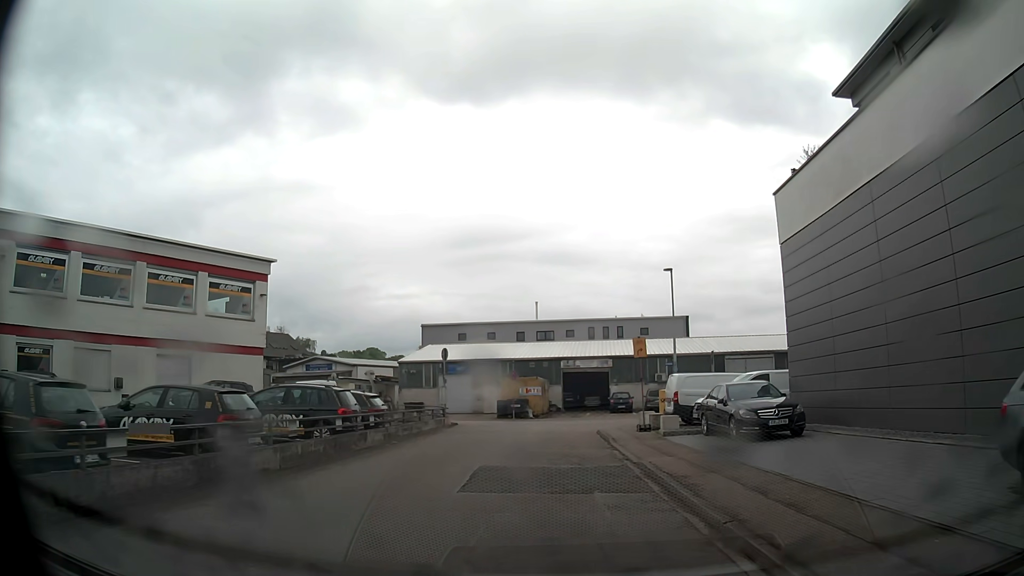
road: unclassified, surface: asphalt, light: Day
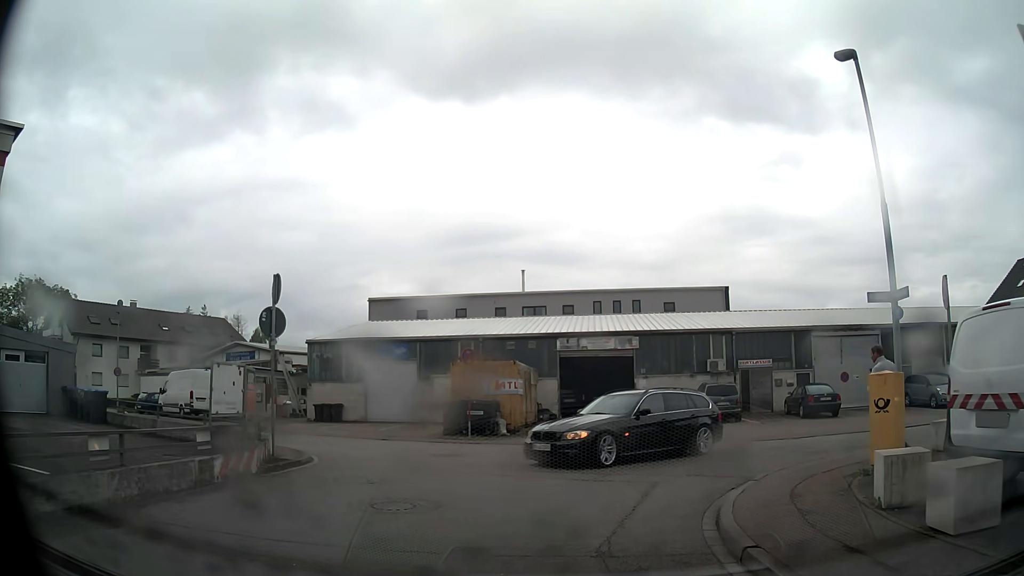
(+0.1, +18.9) m; +3°
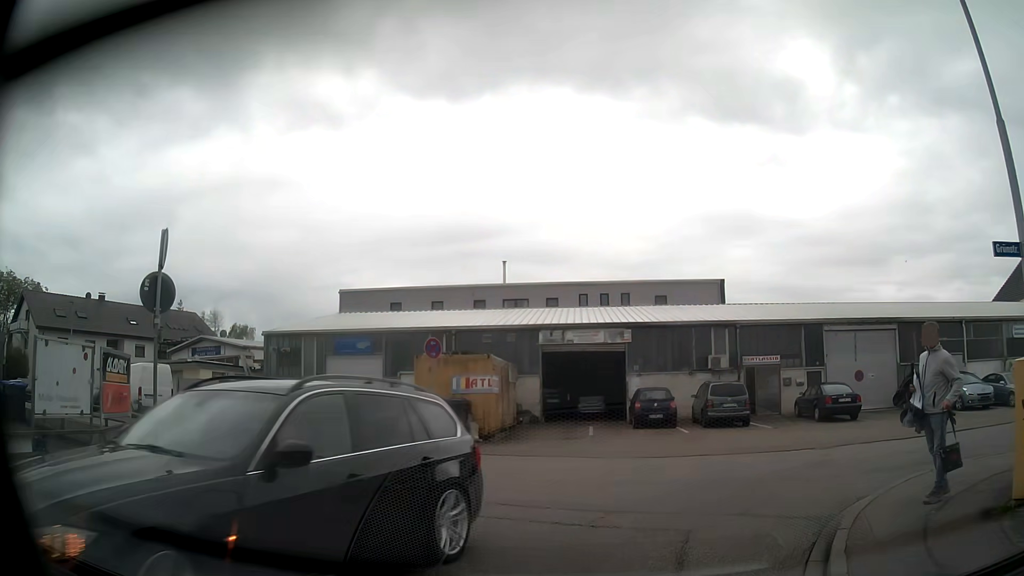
(0.0, +3.4) m; -1°
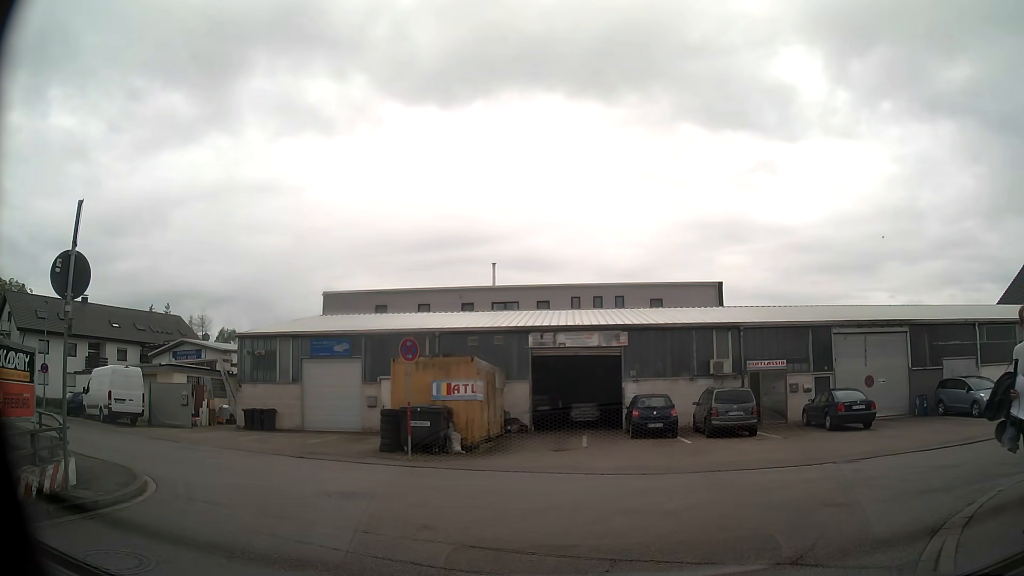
(0.0, +2.0) m; +2°
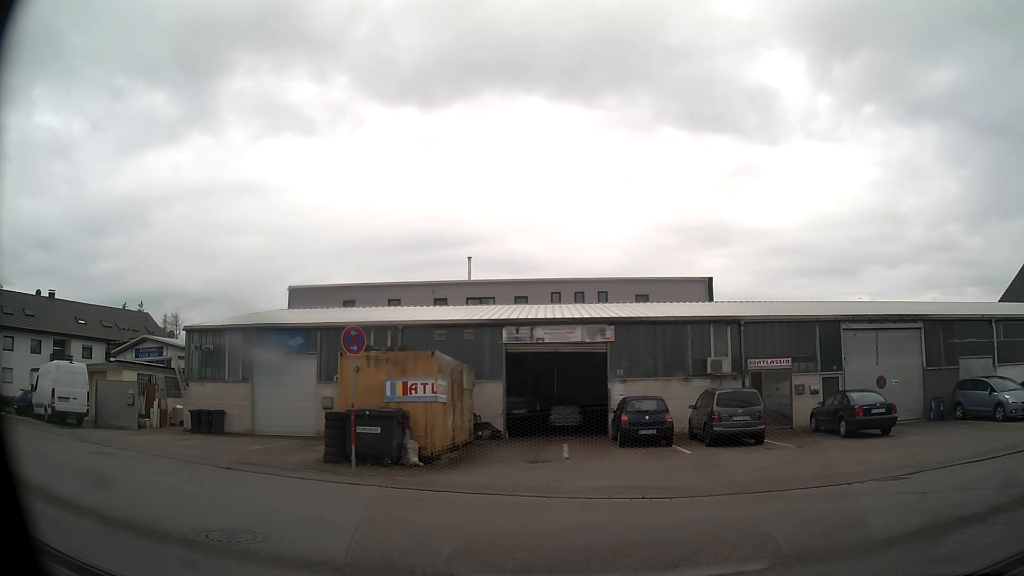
(0.0, +3.1) m; +1°
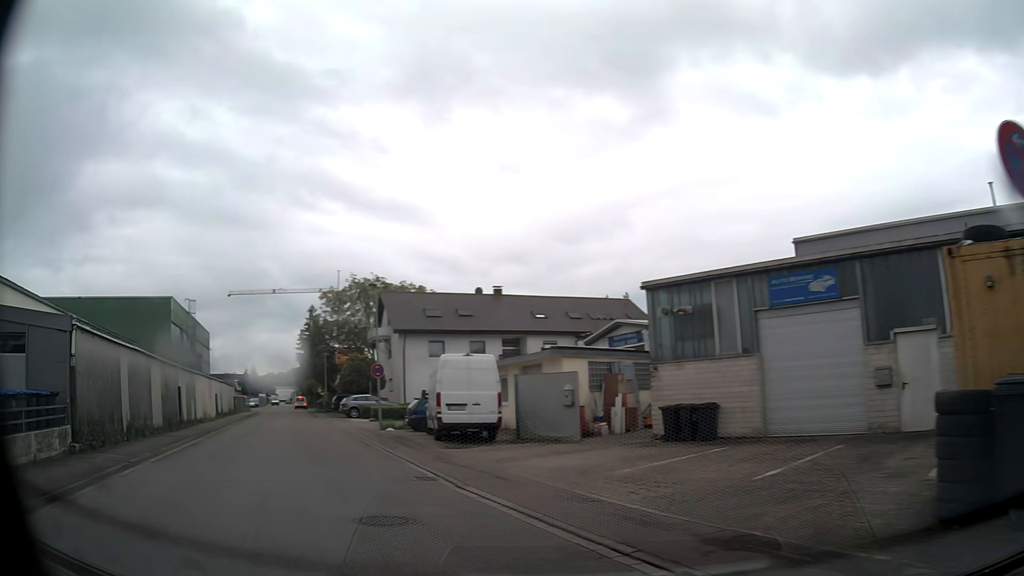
(-3.0, +9.5) m; -43°
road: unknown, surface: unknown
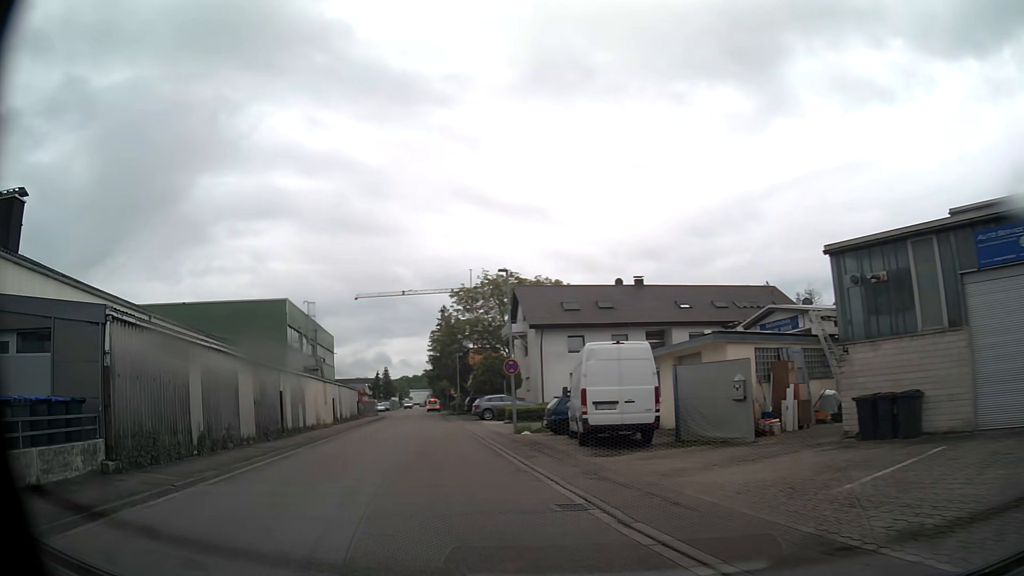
(-0.4, +3.5) m; -13°
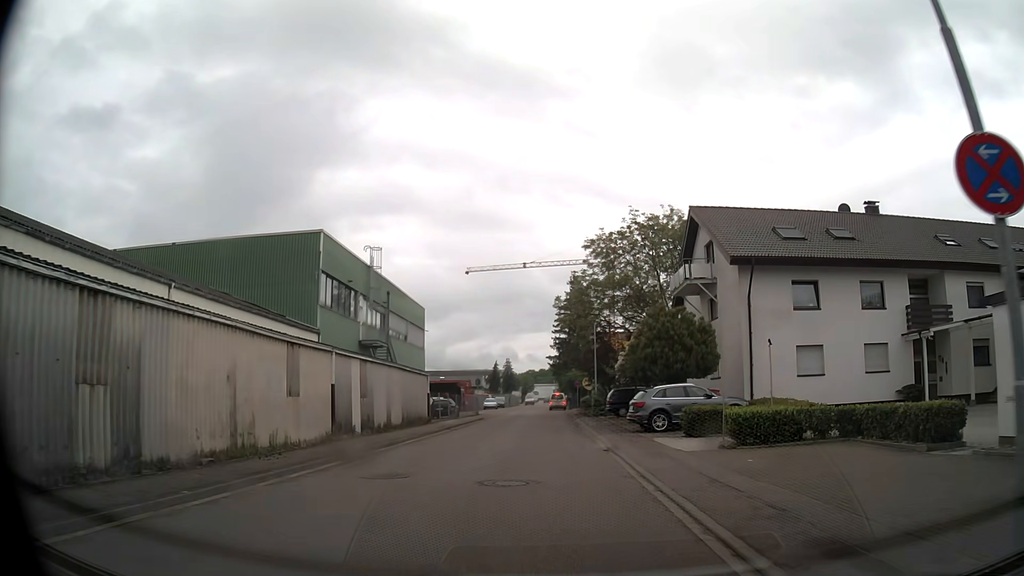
(-3.2, +22.4) m; -10°
(0, +10) (0, +20) (0, +30) (0, +40) (0, +50) (0, +60) (-1, +70) (-1, +80) (-1, +90) (-1, +100) m
